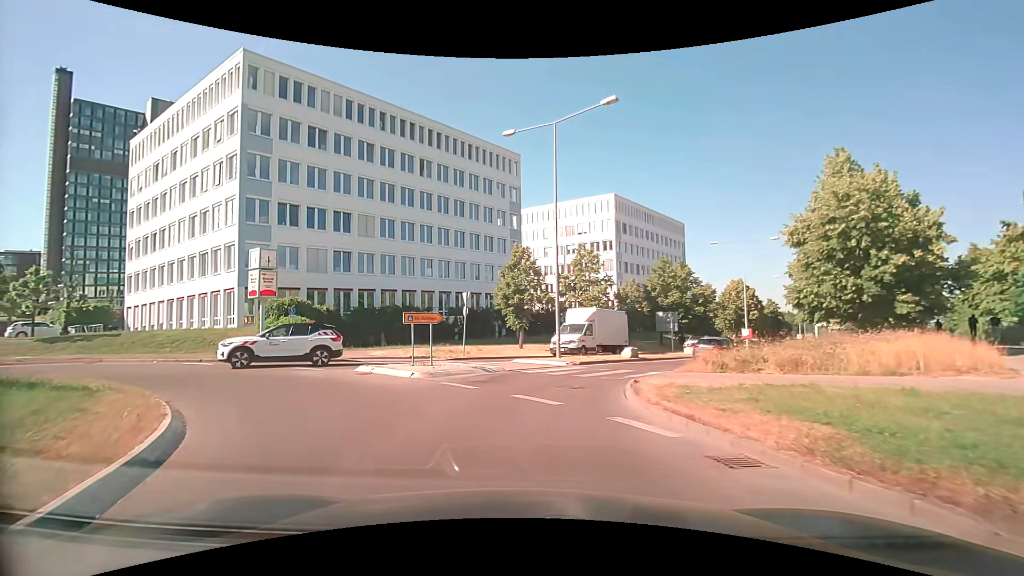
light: Day
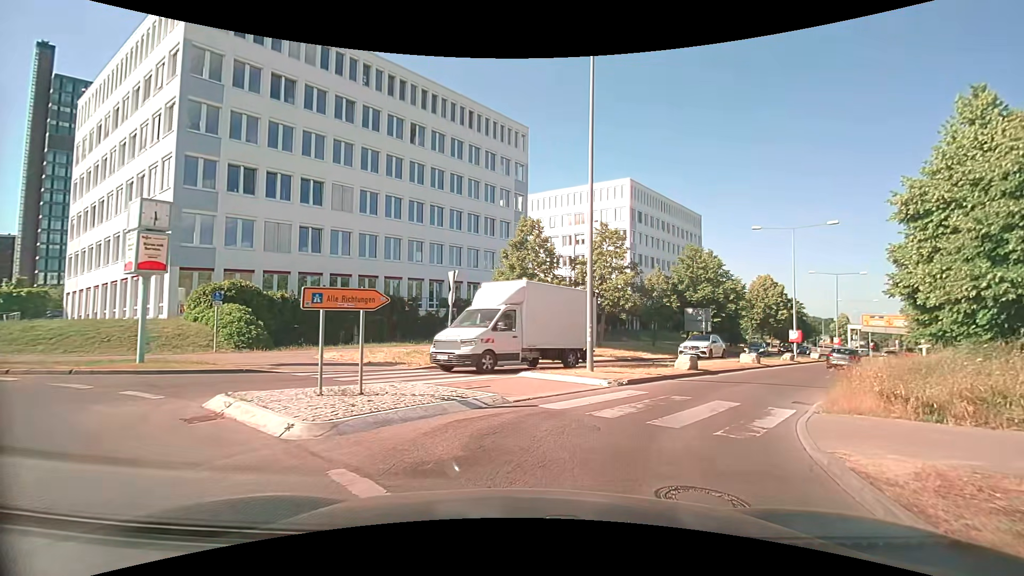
(-0.4, +8.2) m; -1°
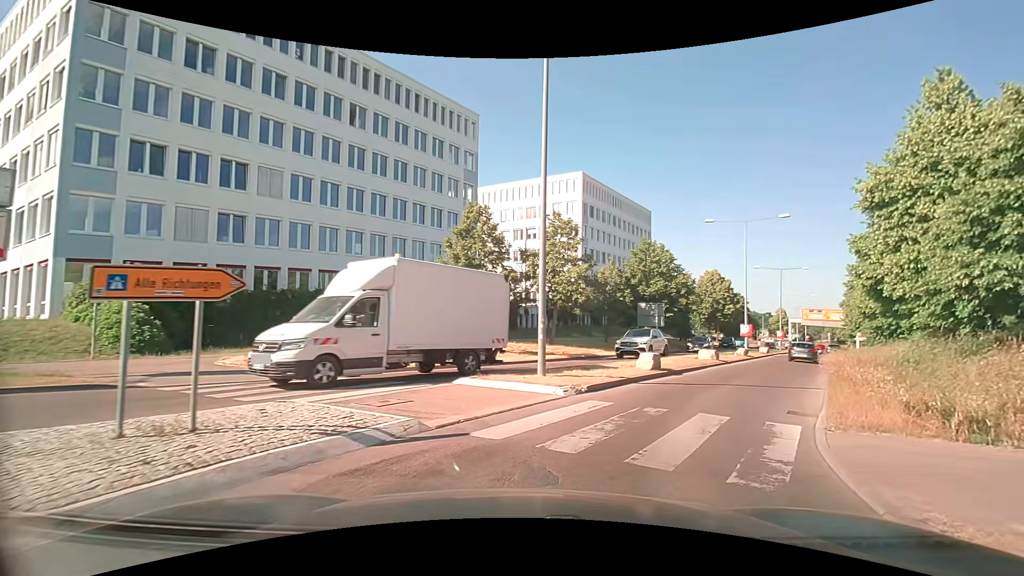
(+0.1, +2.7) m; +7°
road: tertiary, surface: asphalt
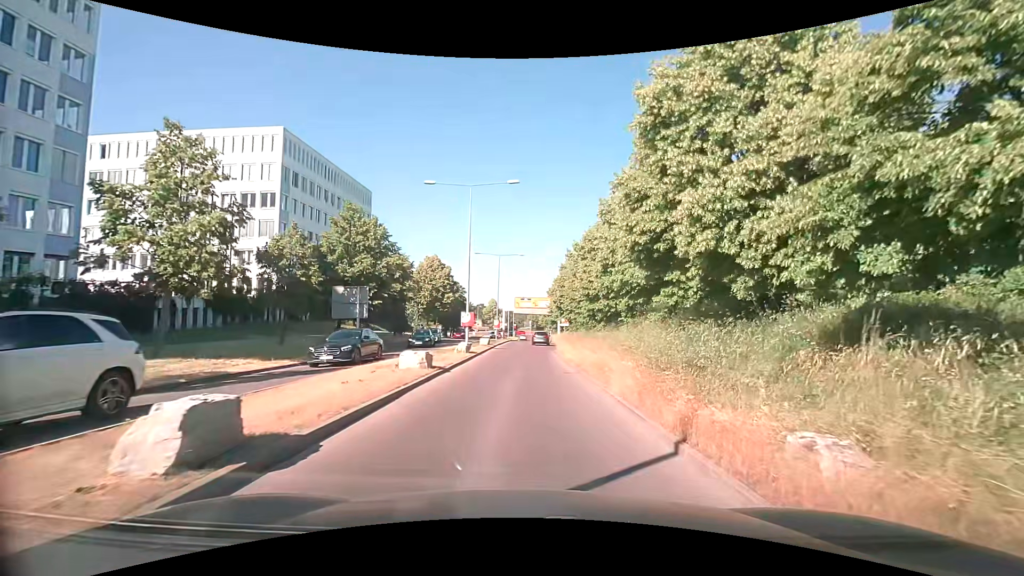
(+3.4, +11.7) m; +30°
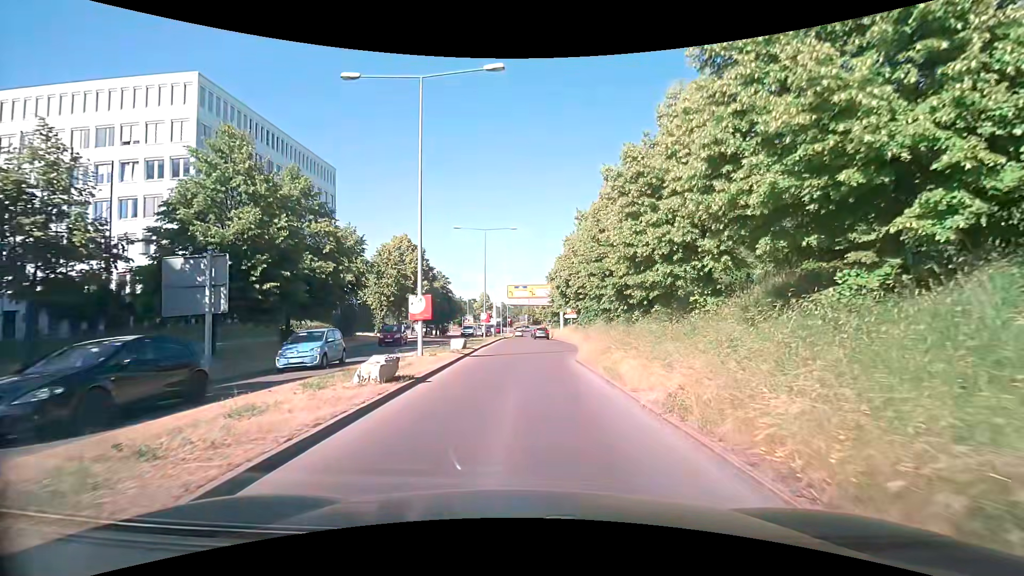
(-0.1, +14.9) m; 0°
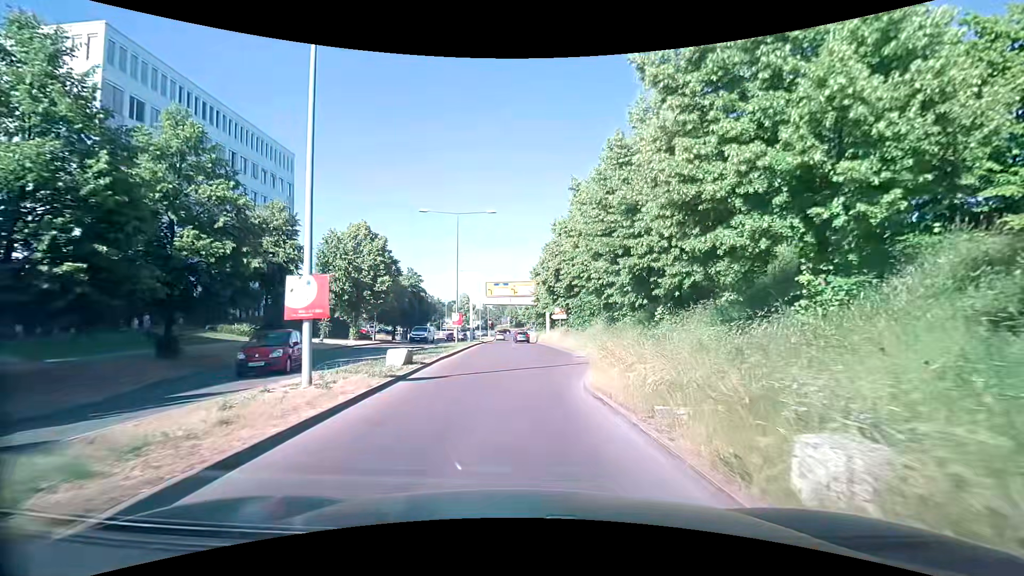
(+0.2, +8.6) m; +2°
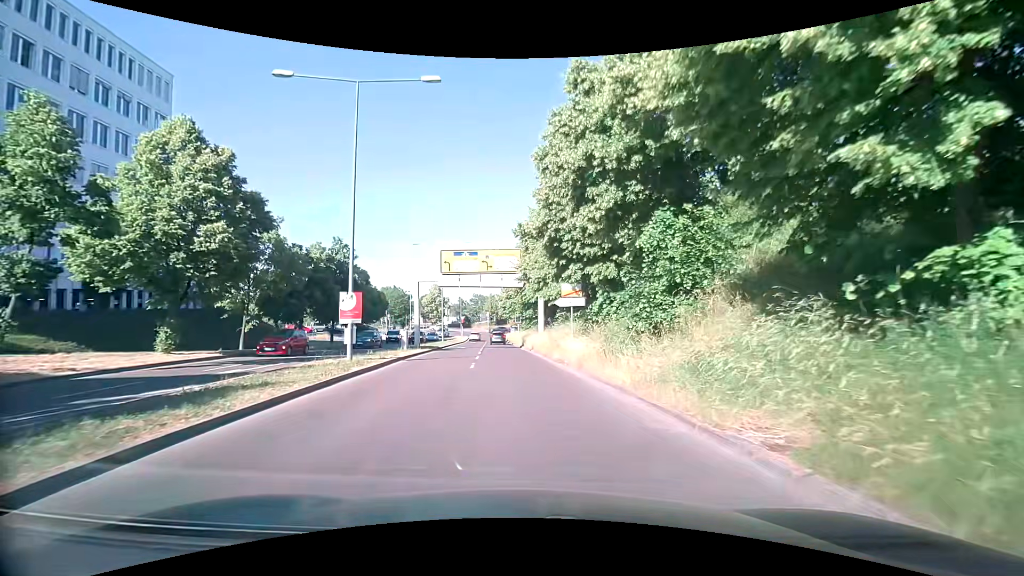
(+0.3, +23.2) m; +2°
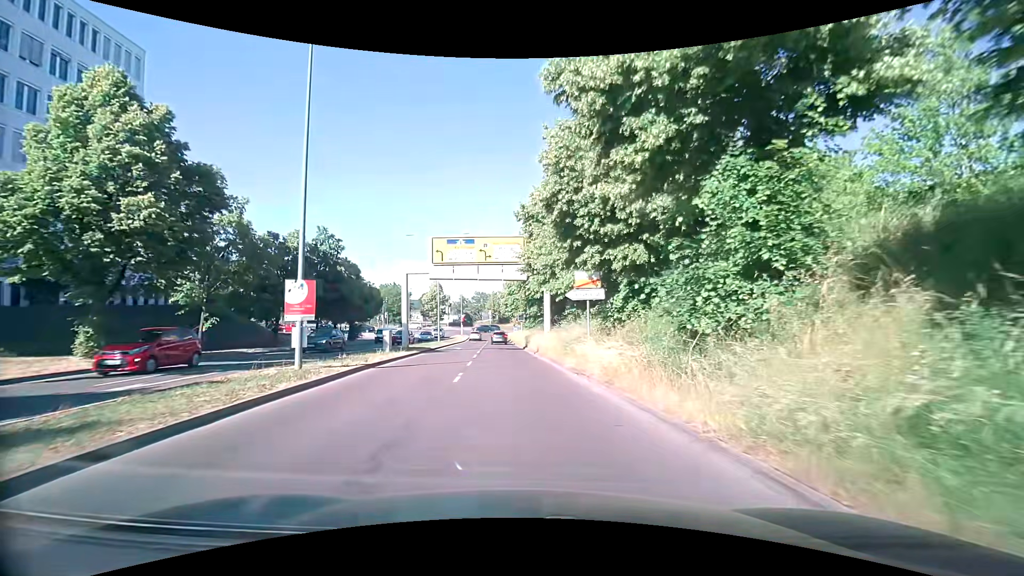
(0.0, +4.7) m; -1°
